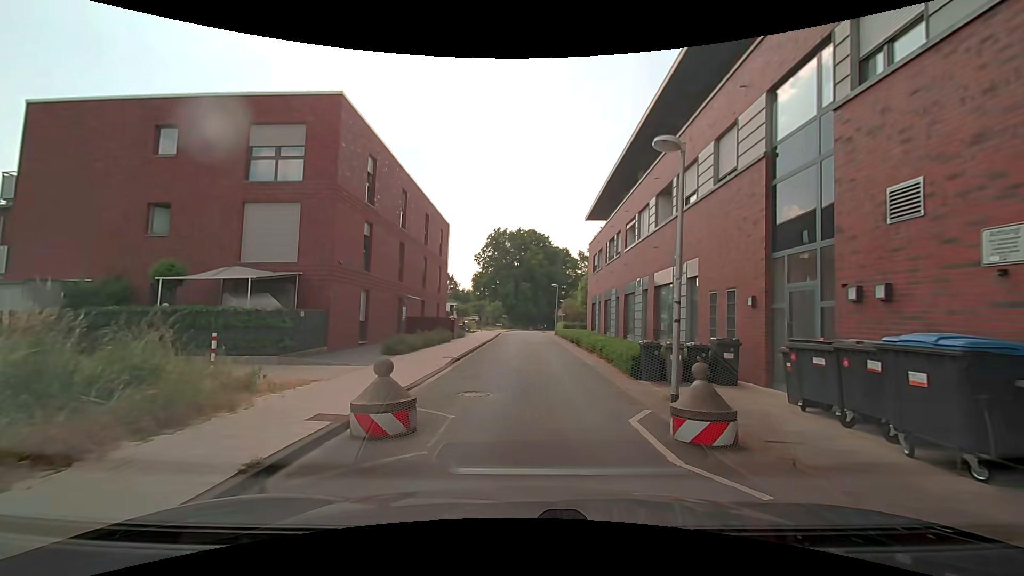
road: residential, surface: asphalt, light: Day
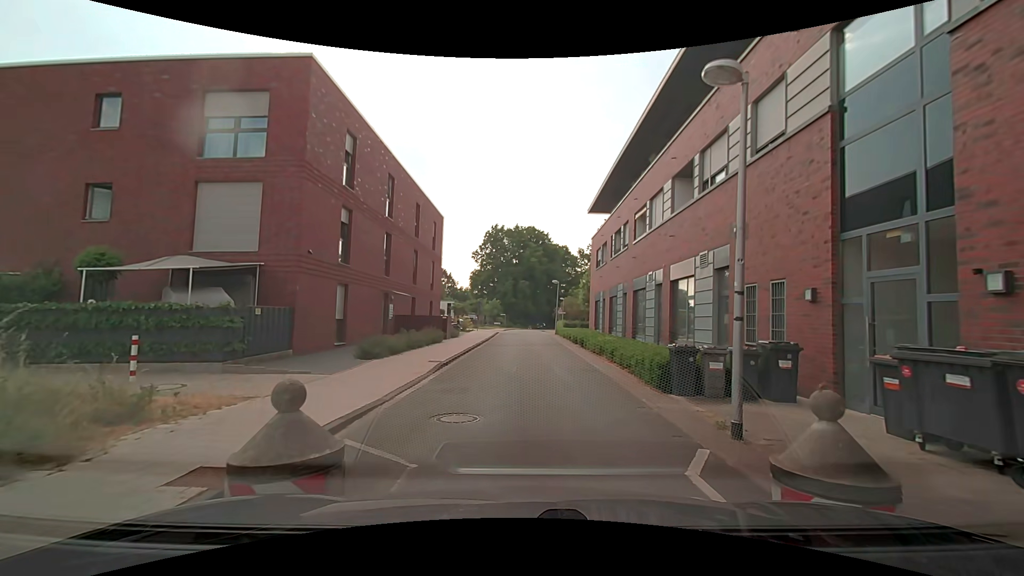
(0.0, +2.5) m; +1°
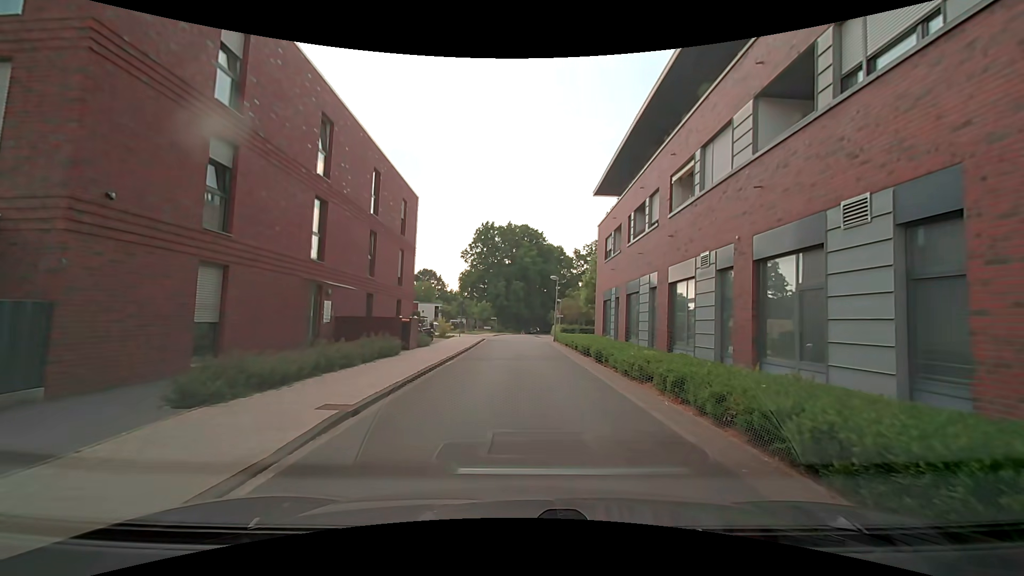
(0.0, +7.5) m; +2°
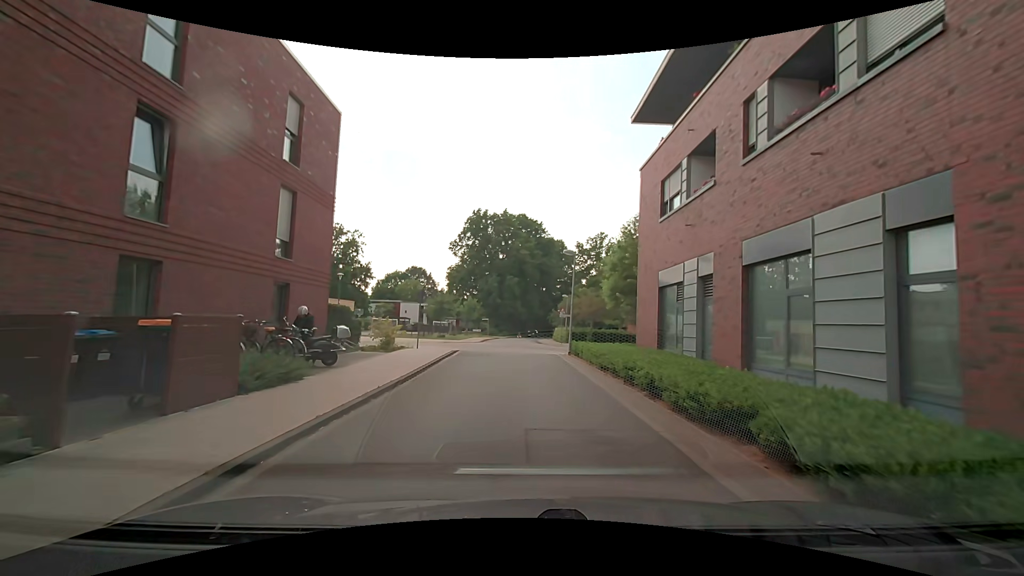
(-0.4, +13.9) m; -2°
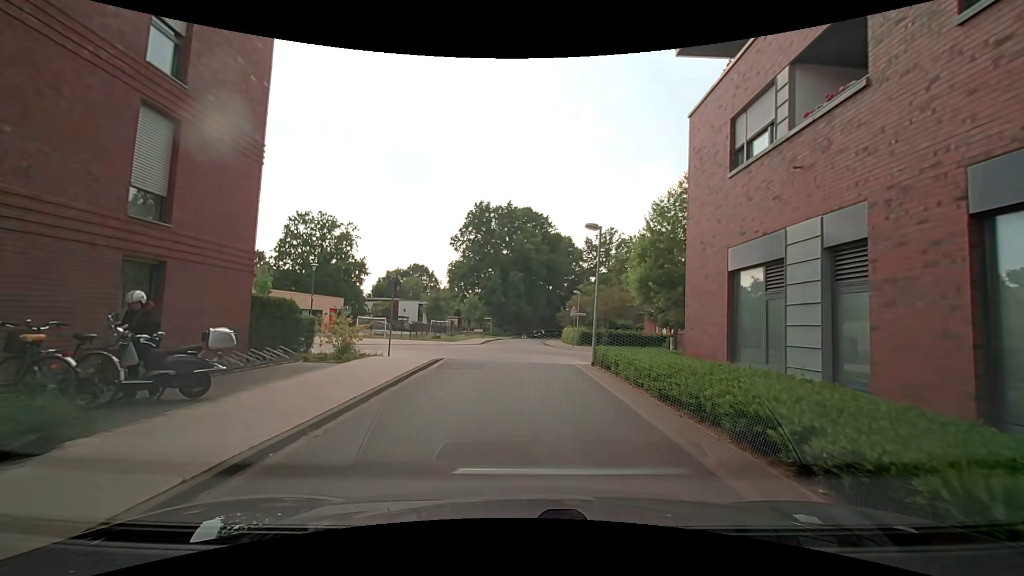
(0.0, +5.8) m; 0°
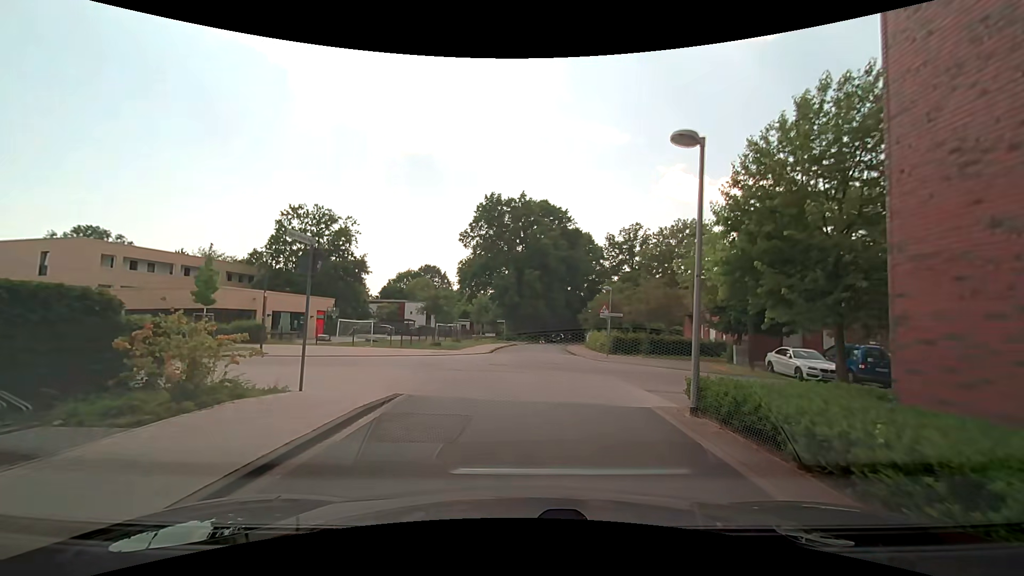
(-0.1, +8.0) m; 0°
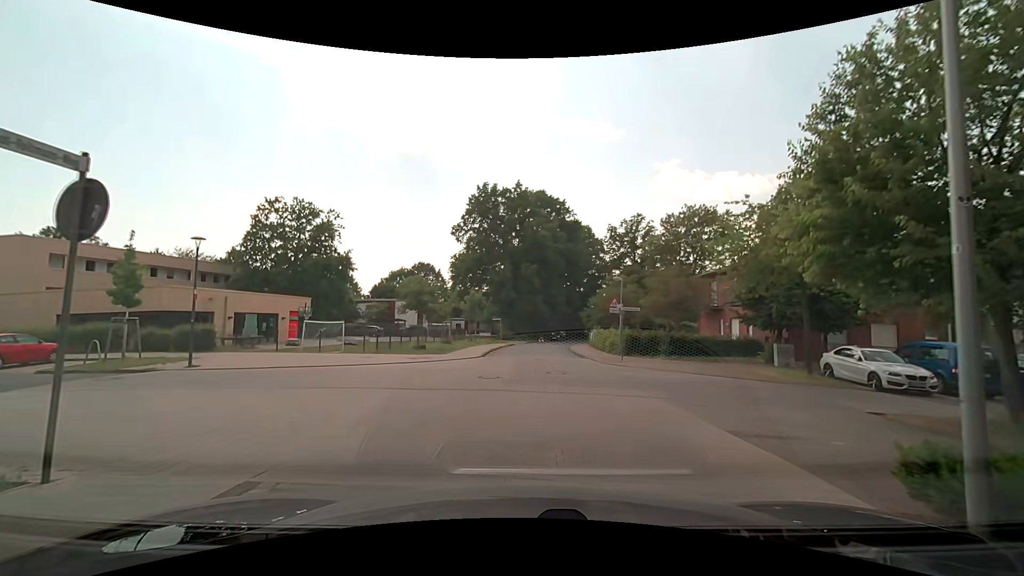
(-0.1, +4.9) m; -2°
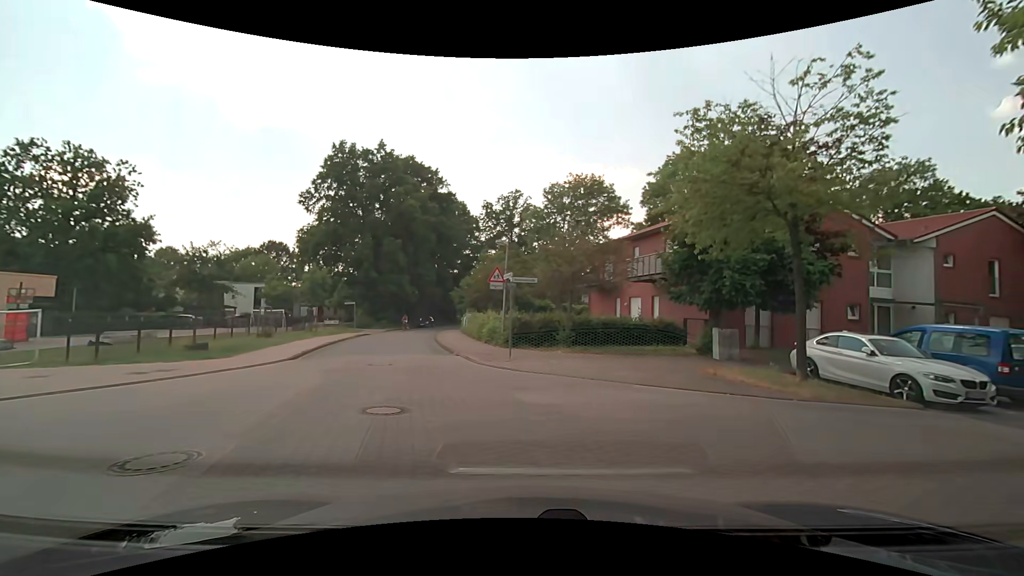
(+0.8, +8.9) m; +14°
